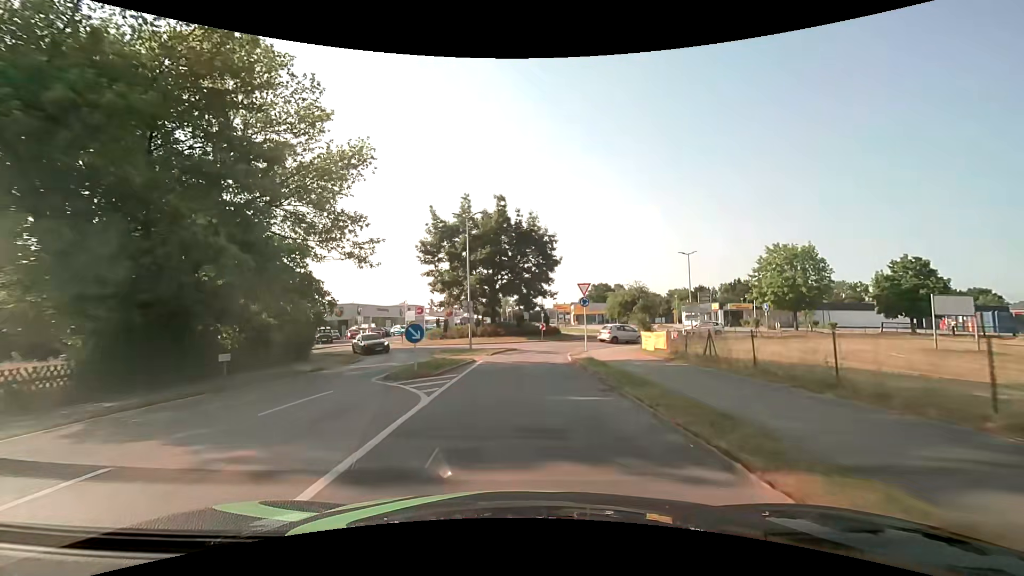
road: secondary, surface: asphalt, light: Day
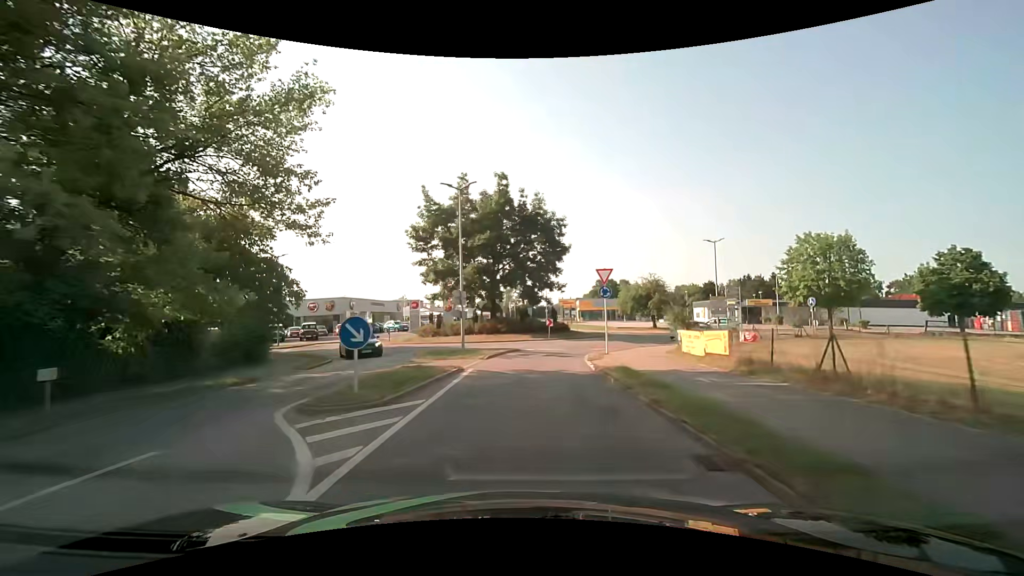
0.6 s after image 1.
(0.0, +5.5) m; 0°
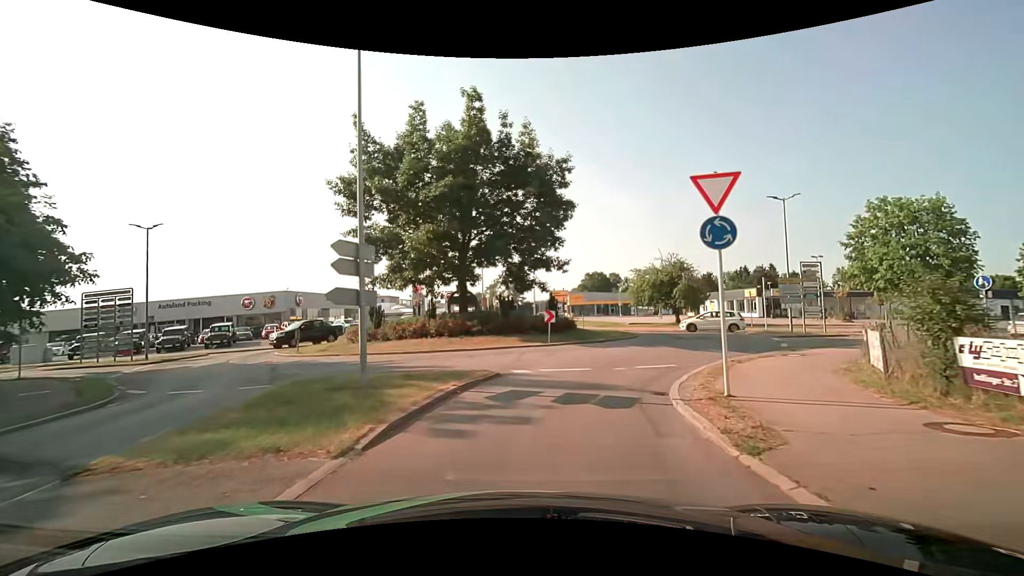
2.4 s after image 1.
(+0.1, +13.6) m; +1°
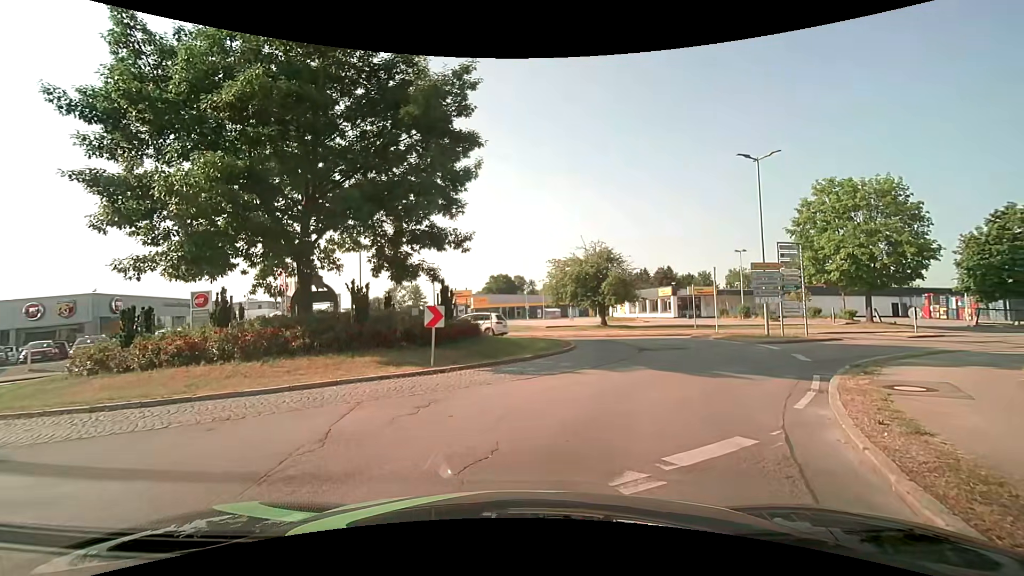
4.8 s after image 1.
(+0.7, +9.4) m; +12°
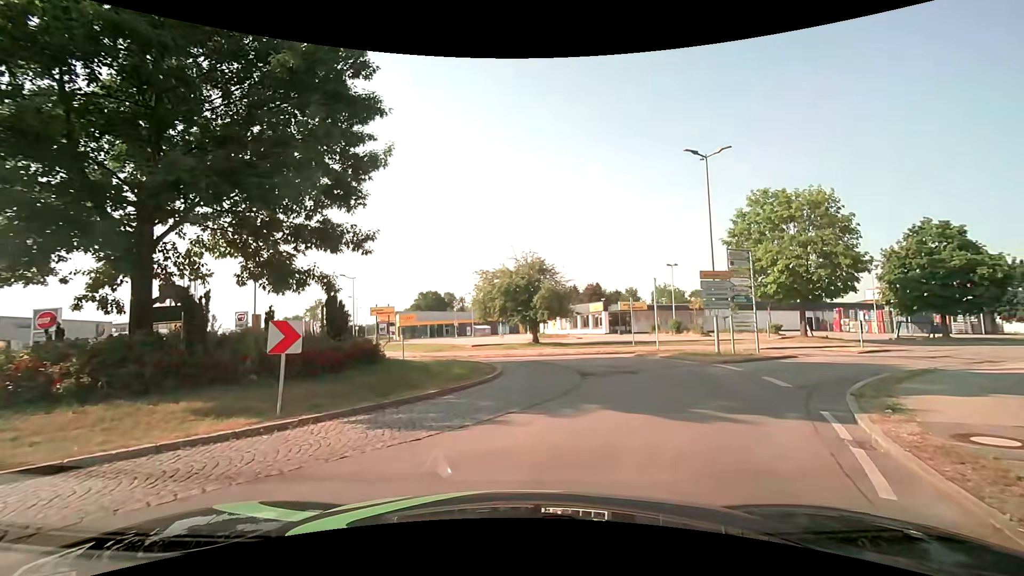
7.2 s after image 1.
(+0.2, +3.9) m; +8°
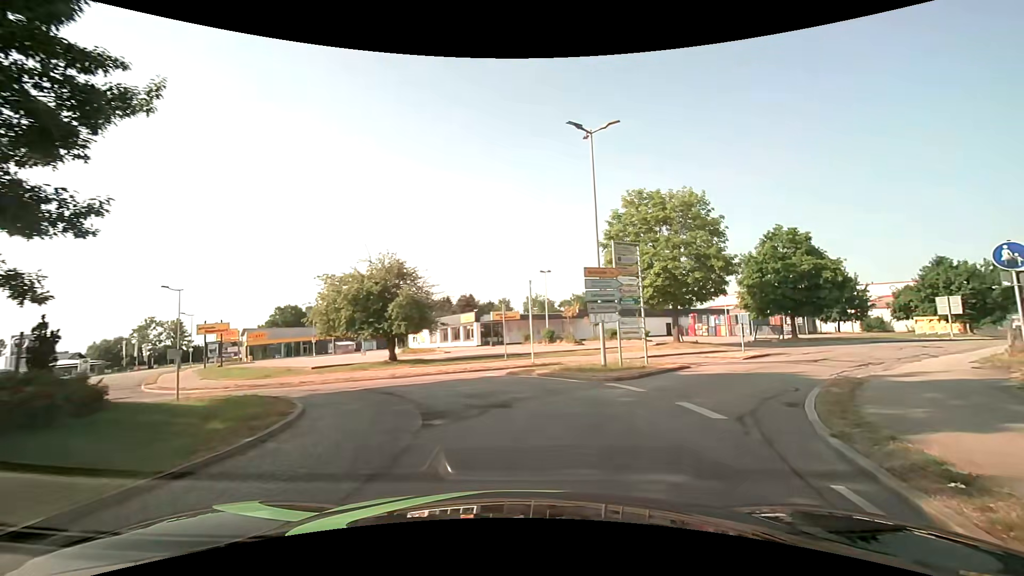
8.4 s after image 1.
(+0.5, +4.9) m; +14°
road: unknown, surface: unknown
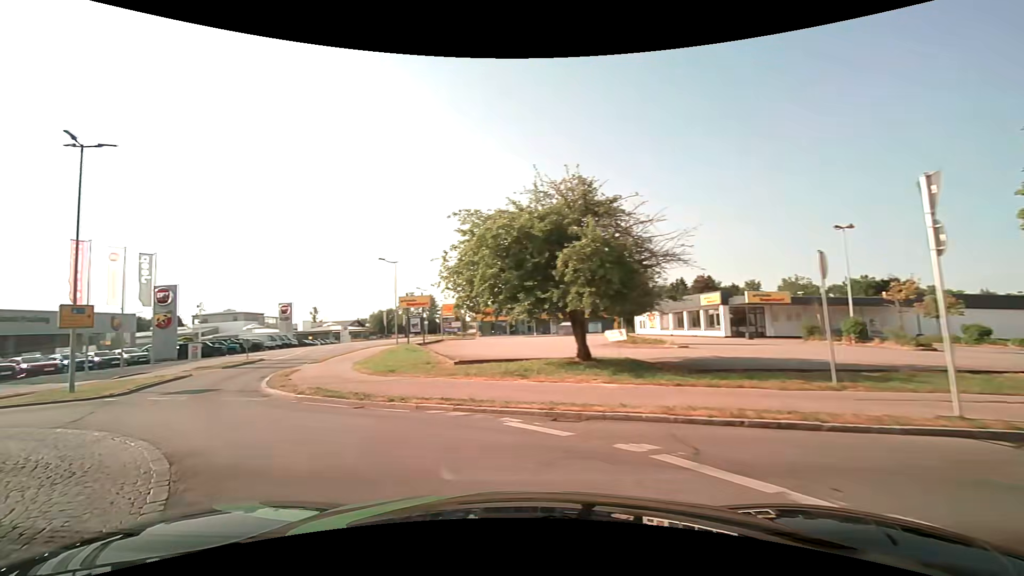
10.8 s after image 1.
(-1.1, +13.5) m; -26°
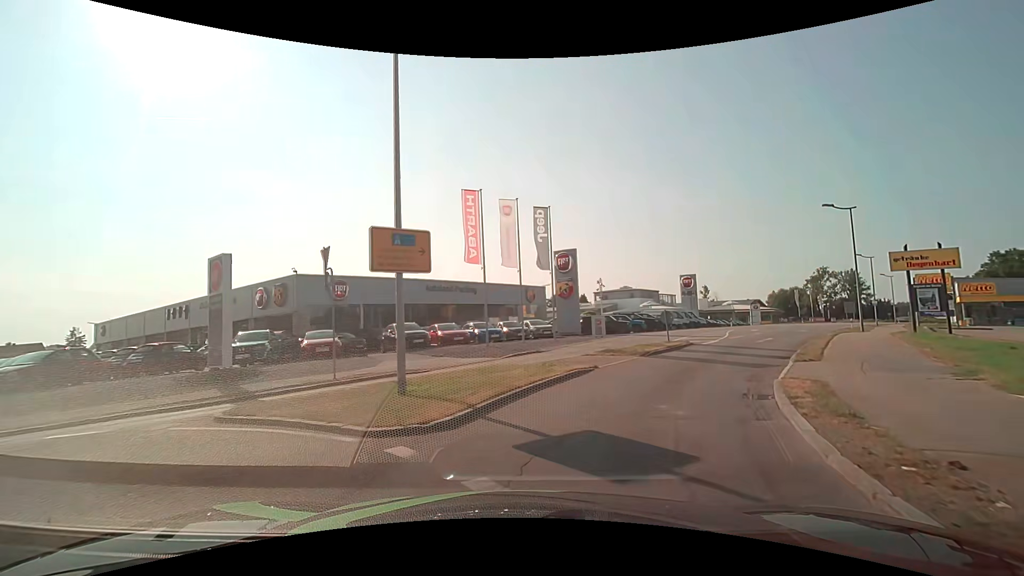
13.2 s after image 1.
(-6.8, +12.8) m; -43°
(+2, +10) (+7, +18) (+12, +27) (+18, +35) (+24, +43) (+30, +51) (+36, +59) (+42, +67) (+48, +75) (+54, +83) m
